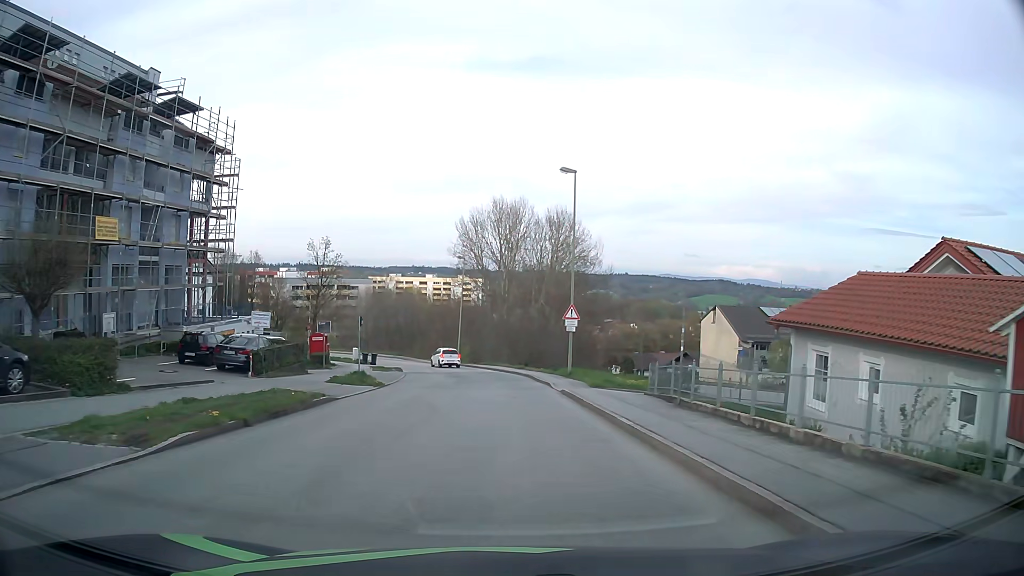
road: residential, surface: asphalt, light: Day
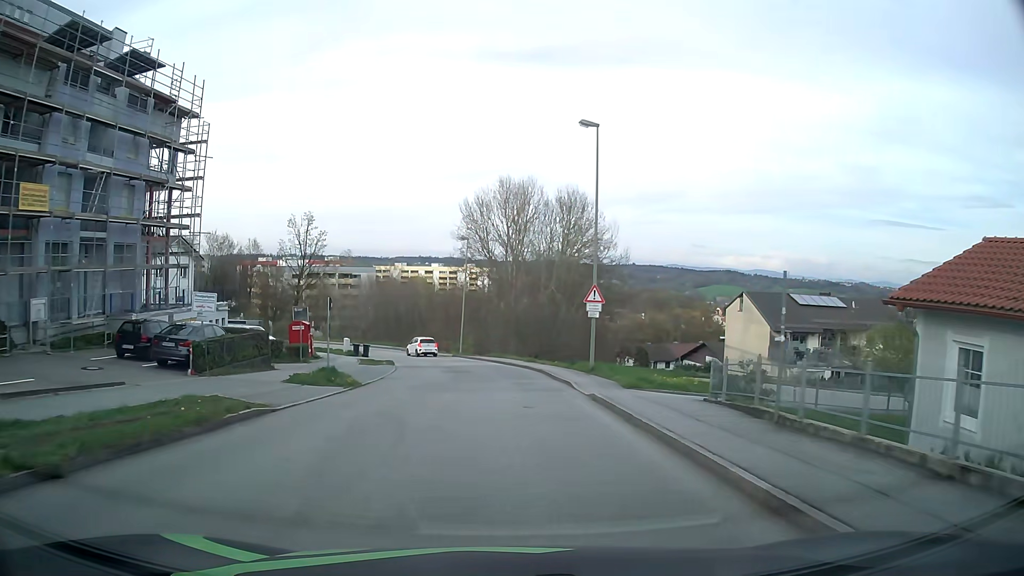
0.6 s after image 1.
(0.0, +5.9) m; 0°
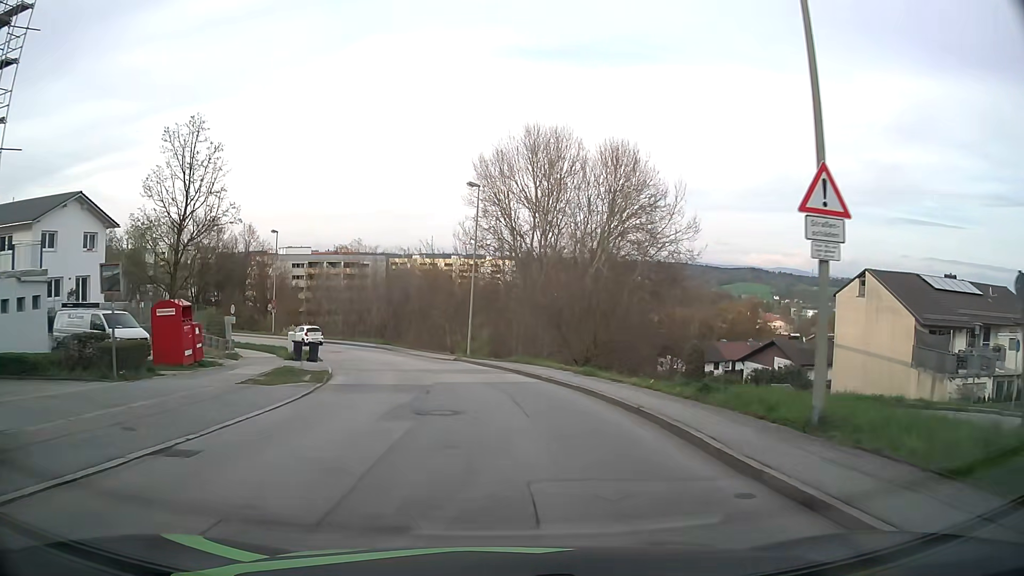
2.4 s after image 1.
(-0.3, +18.6) m; -3°
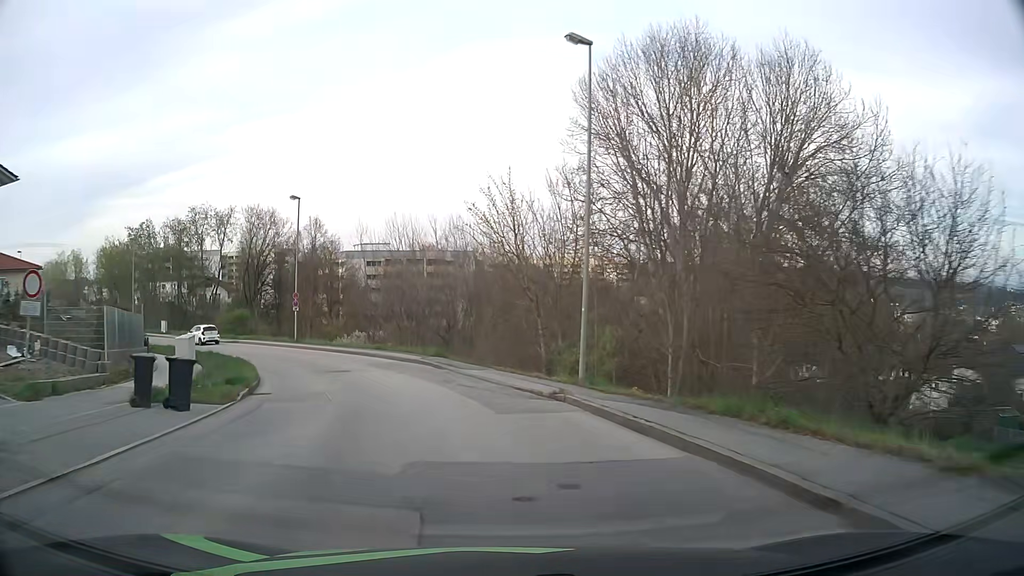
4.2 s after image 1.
(-0.9, +19.8) m; -7°
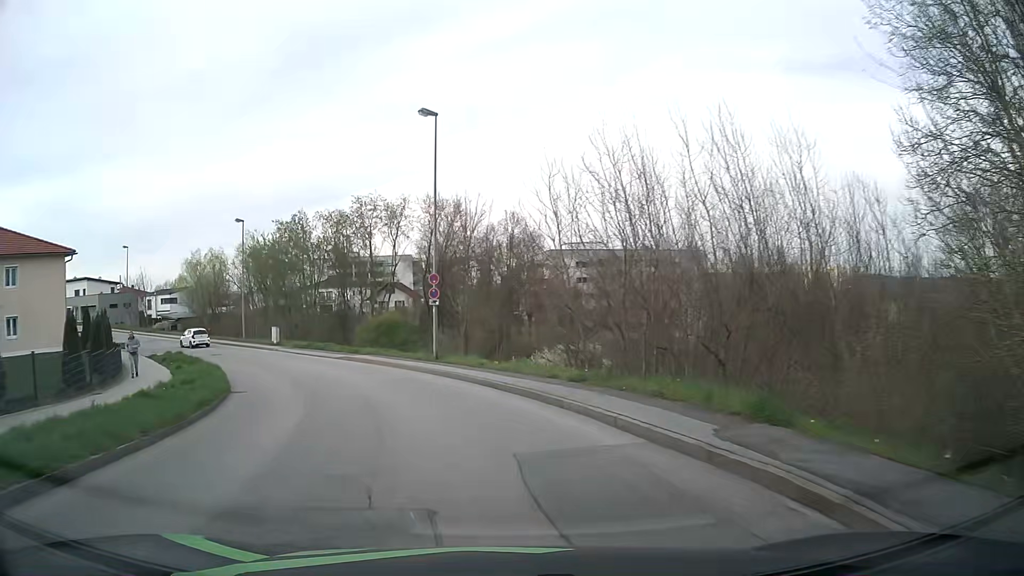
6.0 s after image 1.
(-3.1, +20.3) m; -18°
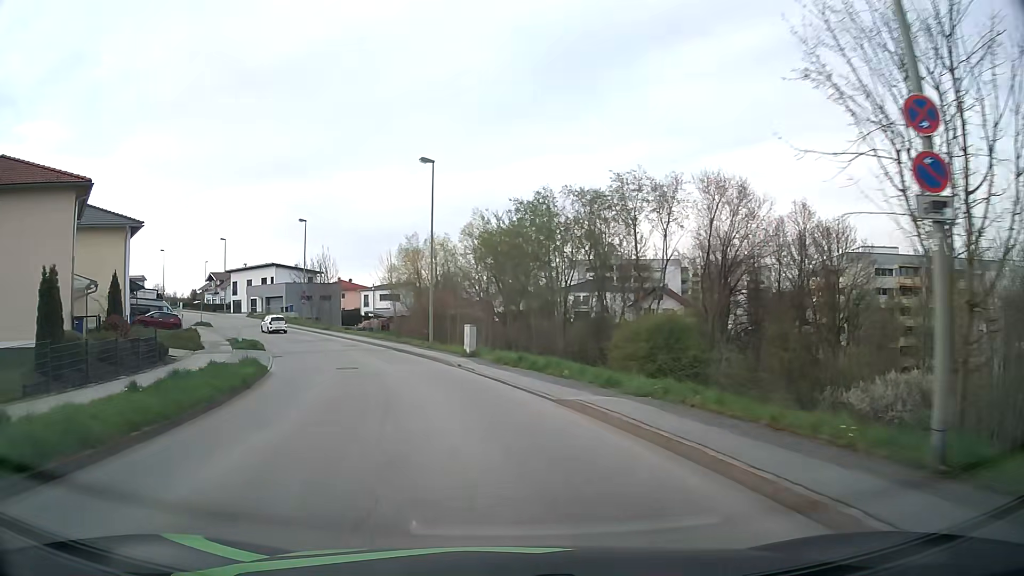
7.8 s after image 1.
(-3.9, +20.4) m; -22°
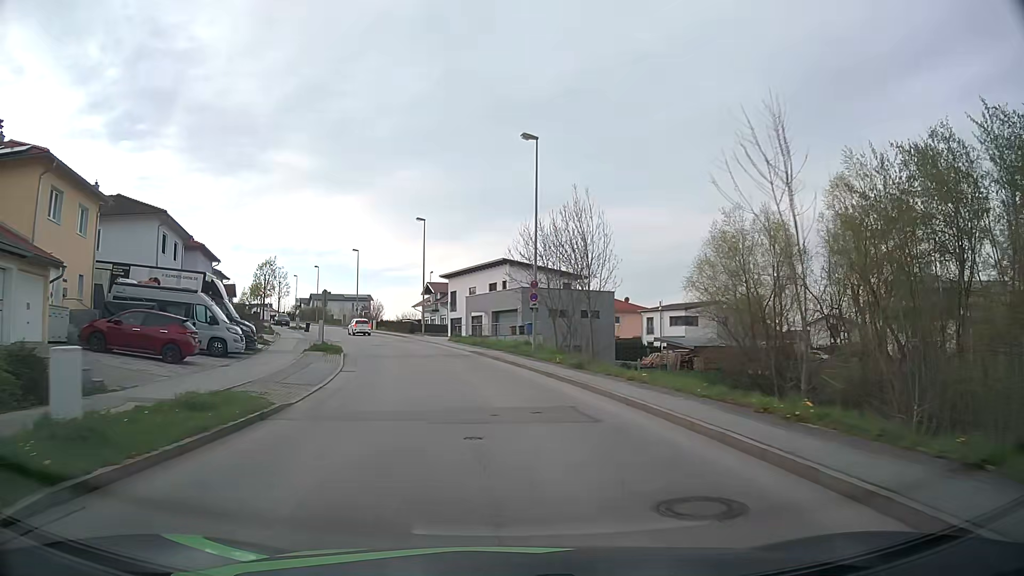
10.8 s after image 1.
(-8.2, +34.0) m; -23°
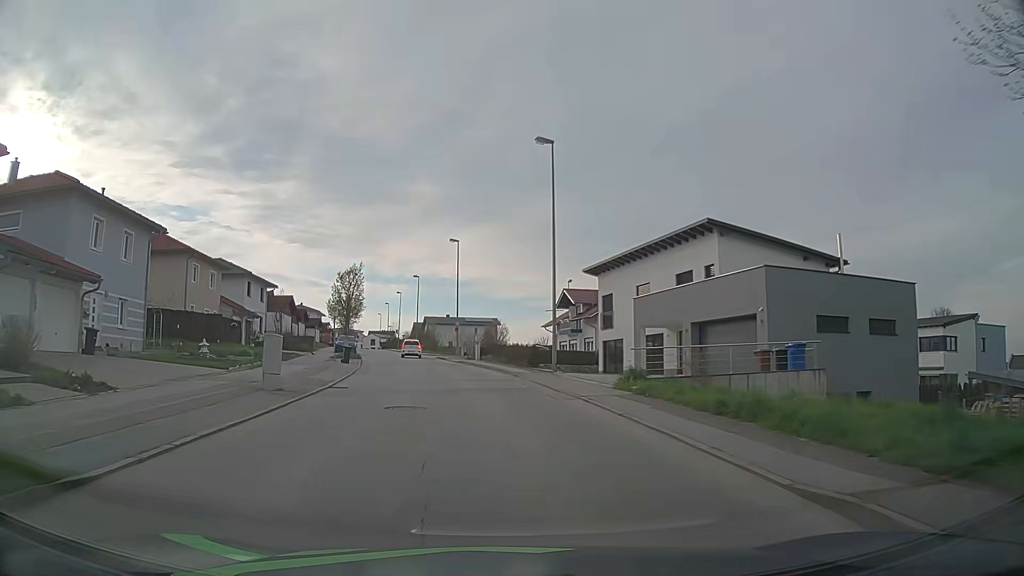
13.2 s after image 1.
(-2.9, +29.3) m; -11°
(0, +10) (-1, +20) (-3, +30) (-5, +40) (-7, +49) (-9, +59) (-11, +69) (-13, +79) (-16, +88) (-18, +98) m
